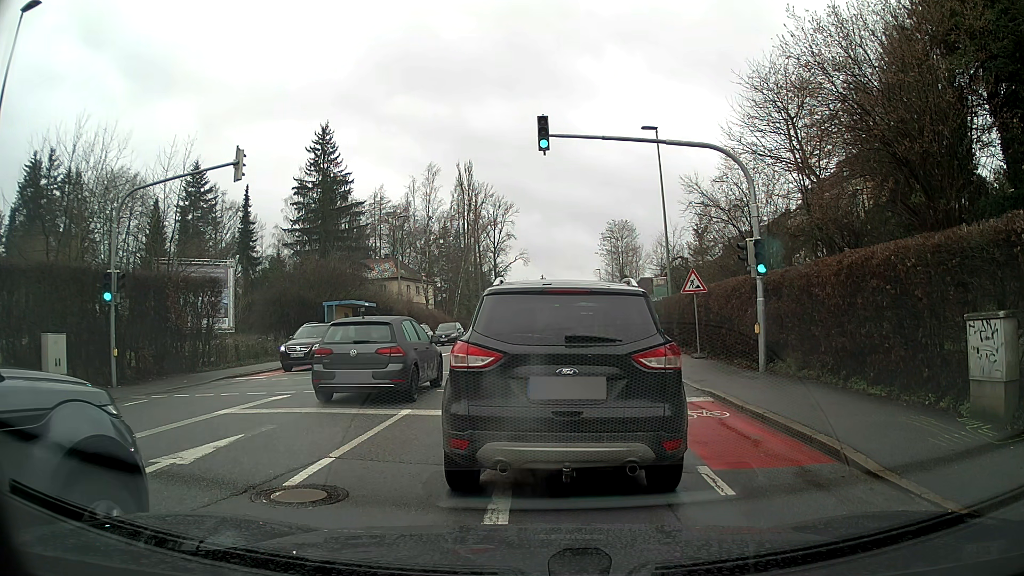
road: tertiary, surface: asphalt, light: Day
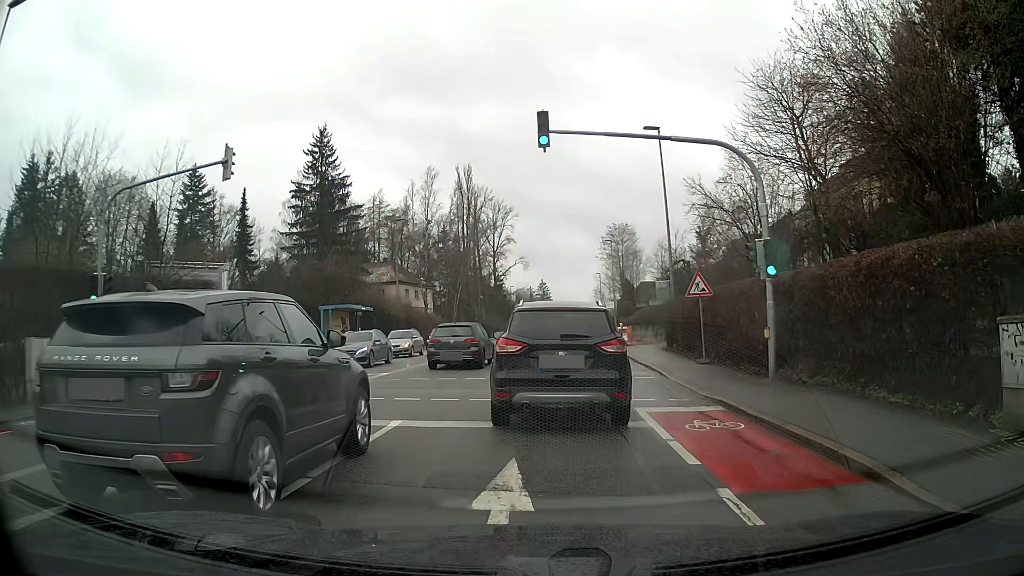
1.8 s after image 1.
(0.0, +0.8) m; +1°
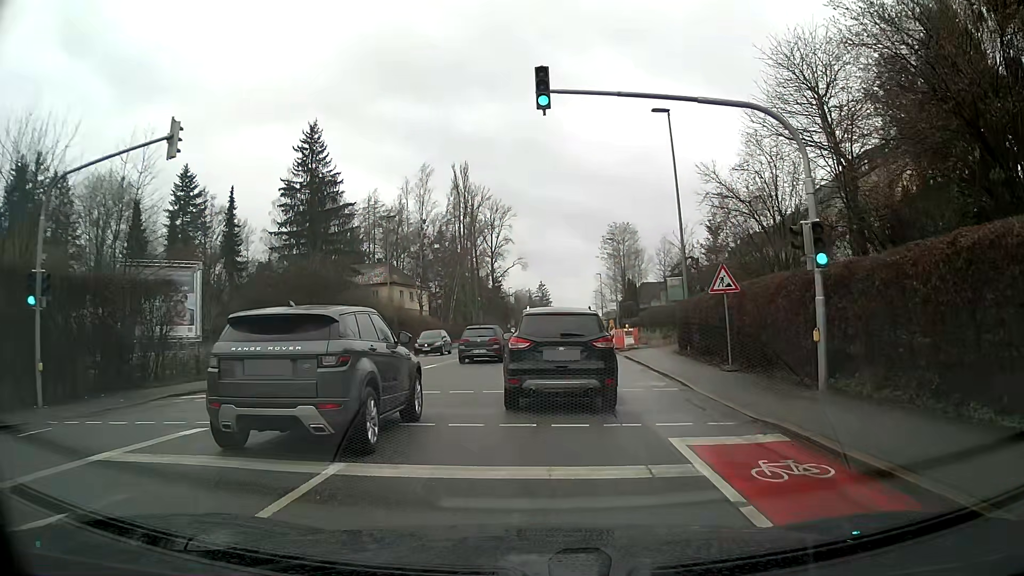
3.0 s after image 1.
(0.0, +3.1) m; 0°
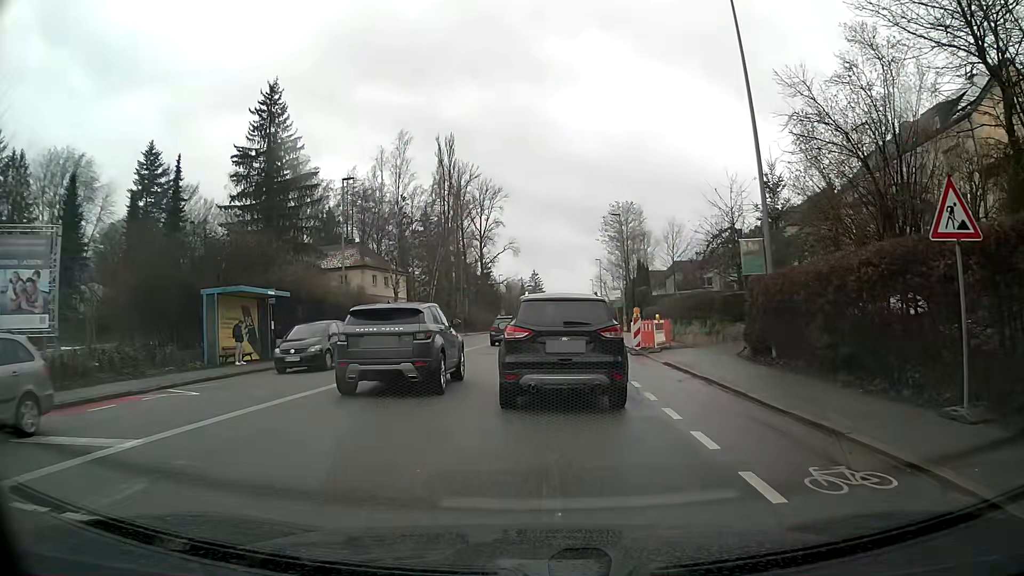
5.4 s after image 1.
(0.0, +10.8) m; +1°
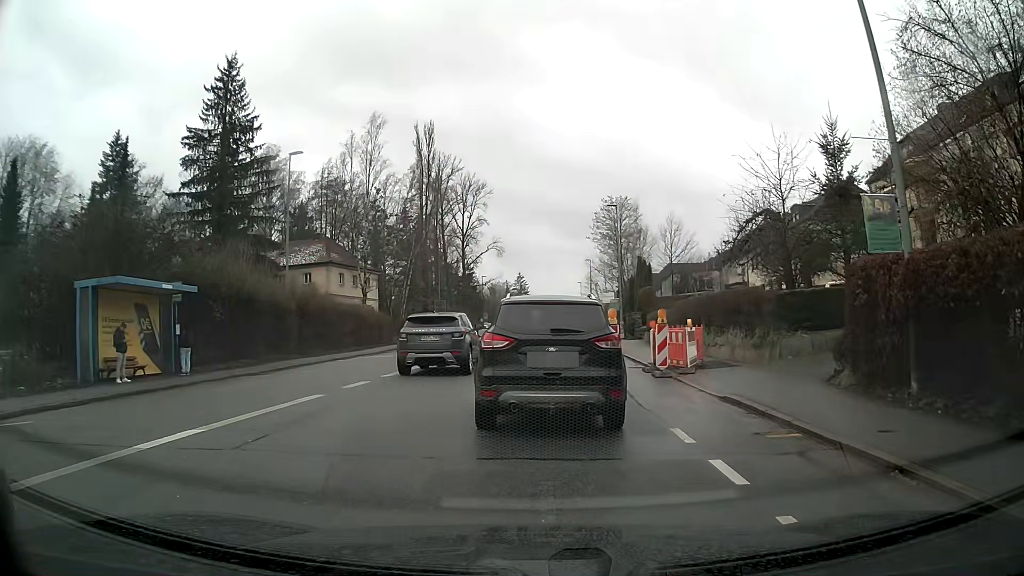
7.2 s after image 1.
(0.0, +7.2) m; +1°
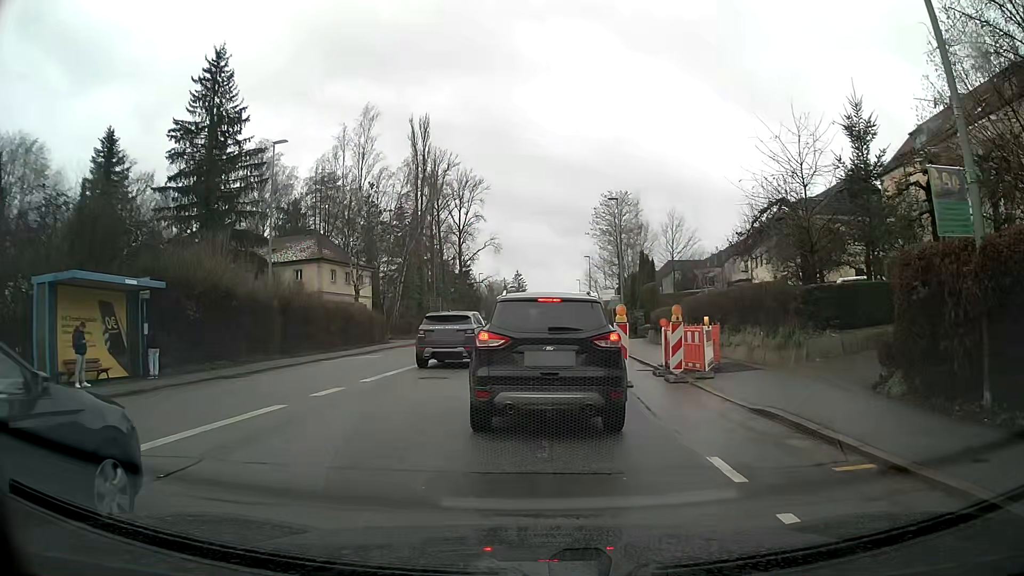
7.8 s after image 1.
(0.0, +2.0) m; 0°
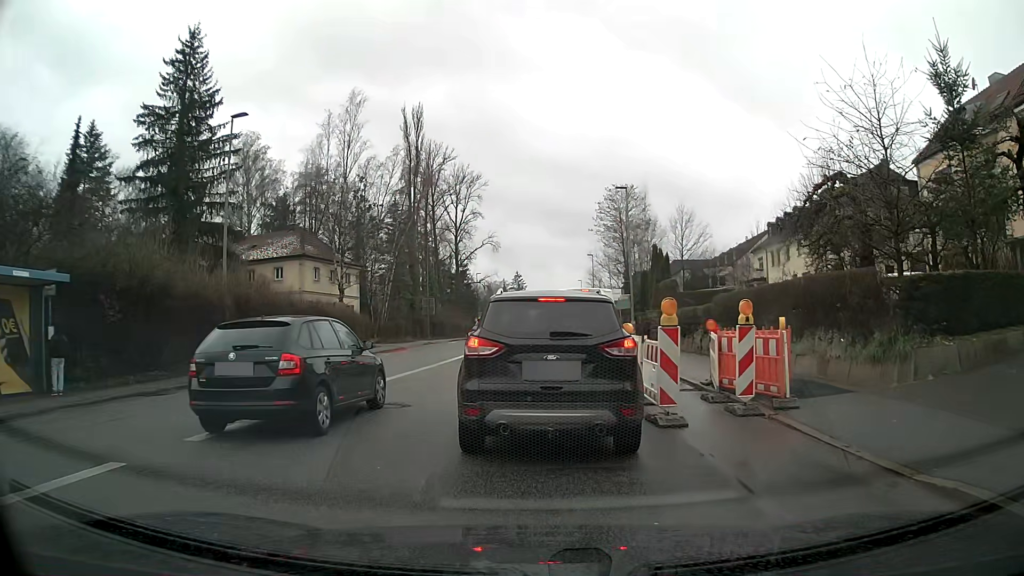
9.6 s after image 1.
(0.0, +4.9) m; 0°
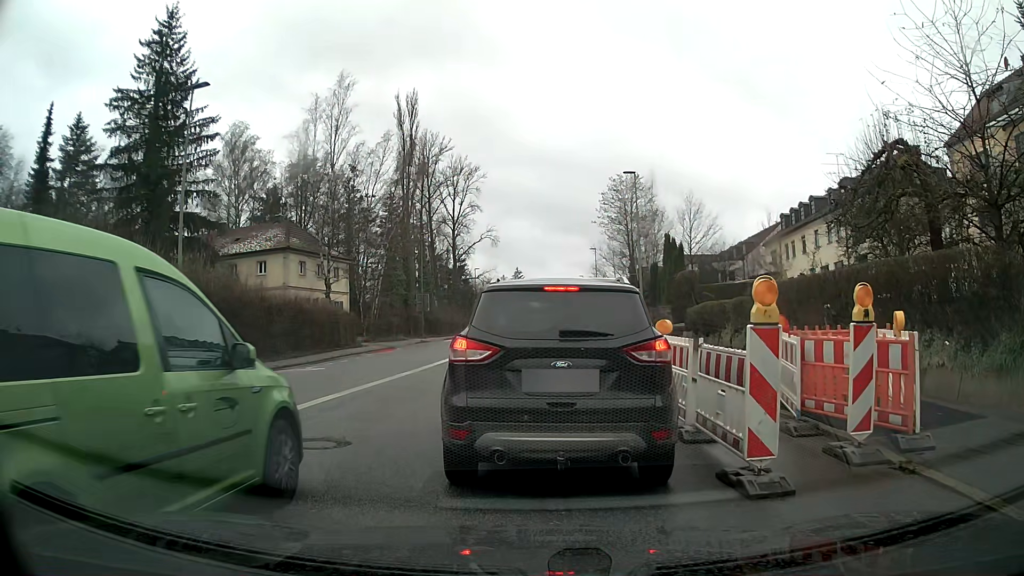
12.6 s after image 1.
(0.0, +3.6) m; 0°
(0, +10) (+1, +20) (+2, +30) (+2, +40) (+3, +50) (+3, +60) (+3, +70) (+3, +80) (+4, +90) (+4, +100) m
